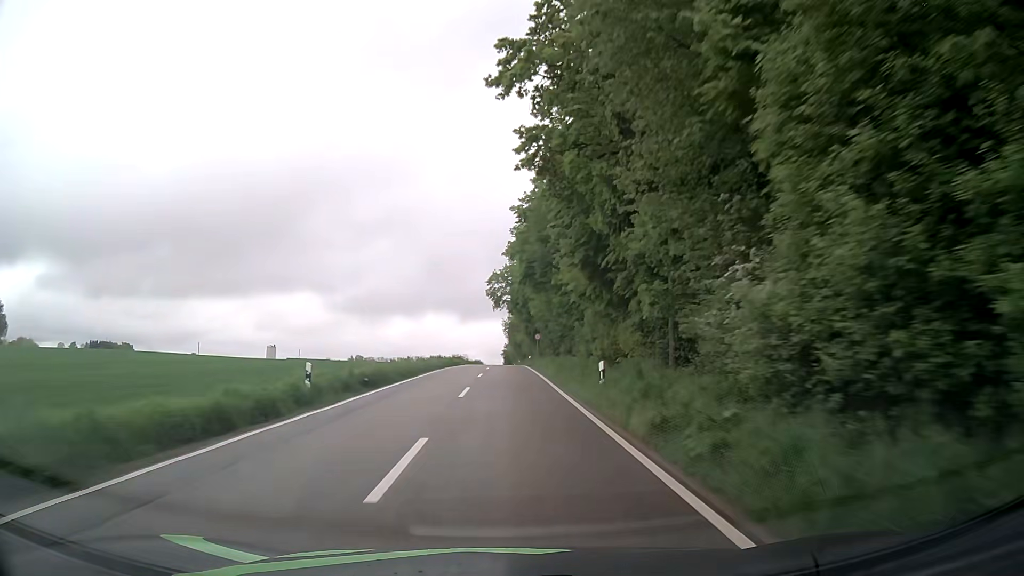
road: tertiary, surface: asphalt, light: Day
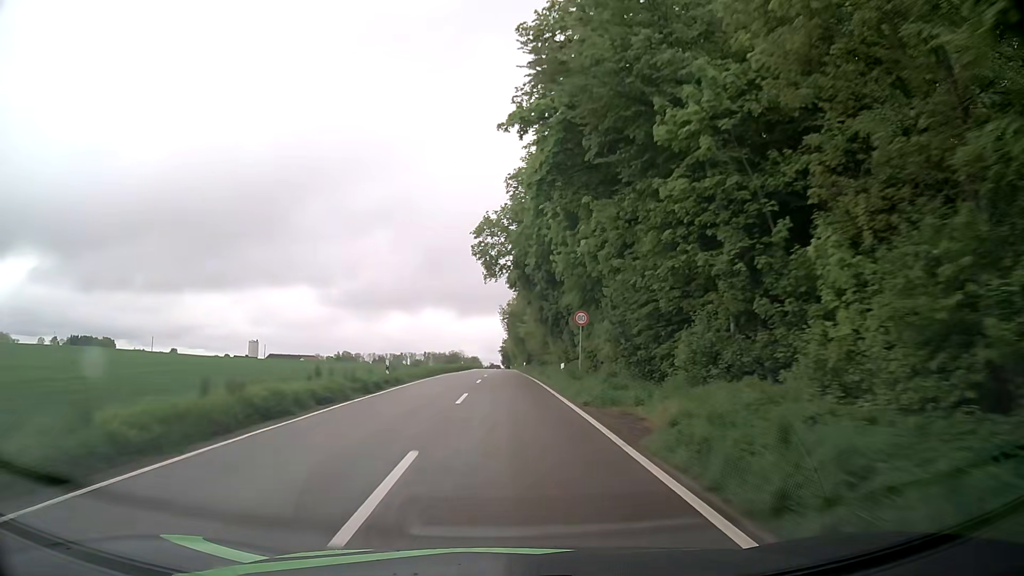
(+0.3, +38.2) m; 0°
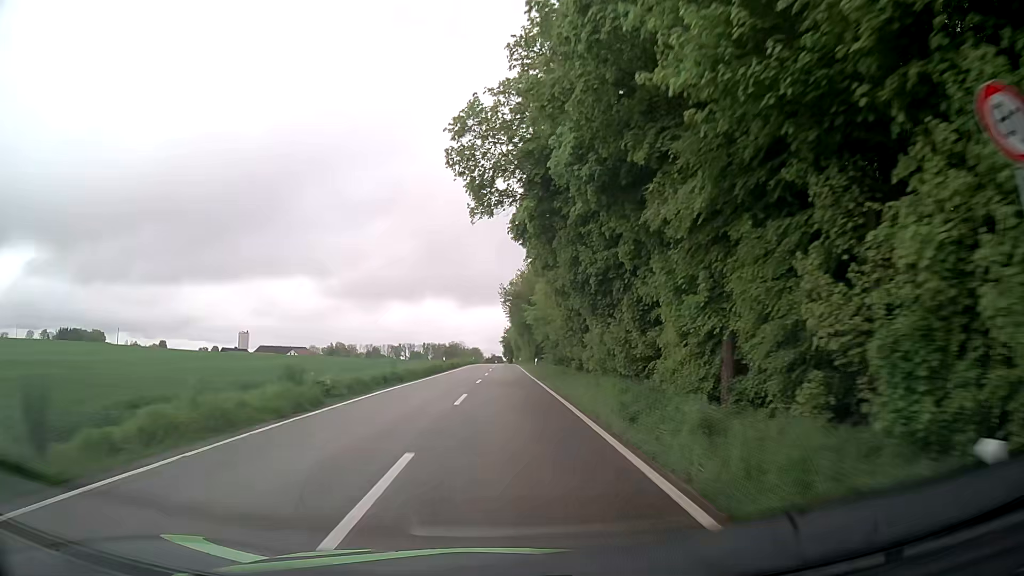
(+0.1, +25.2) m; 0°
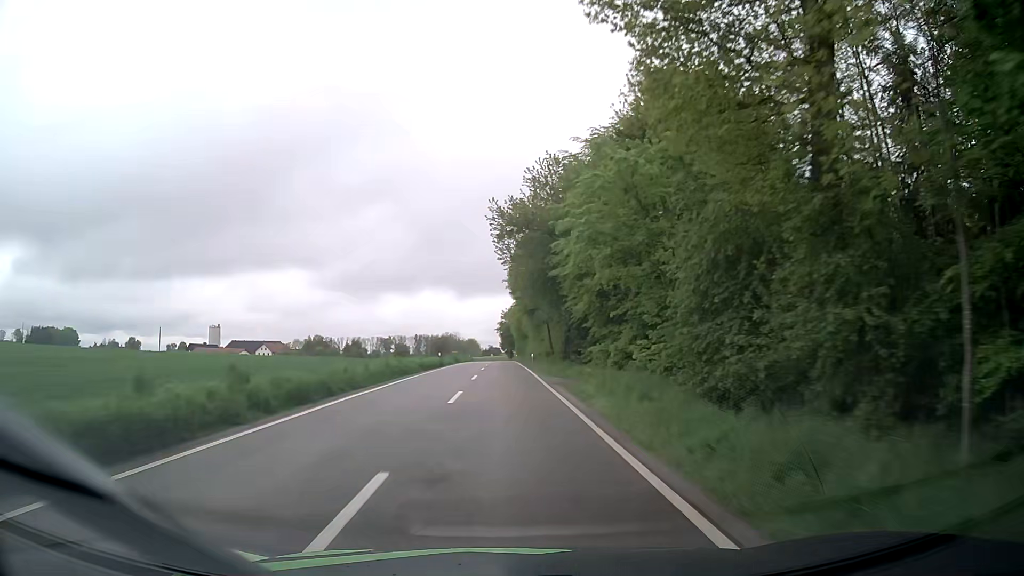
(+0.2, +50.7) m; +1°
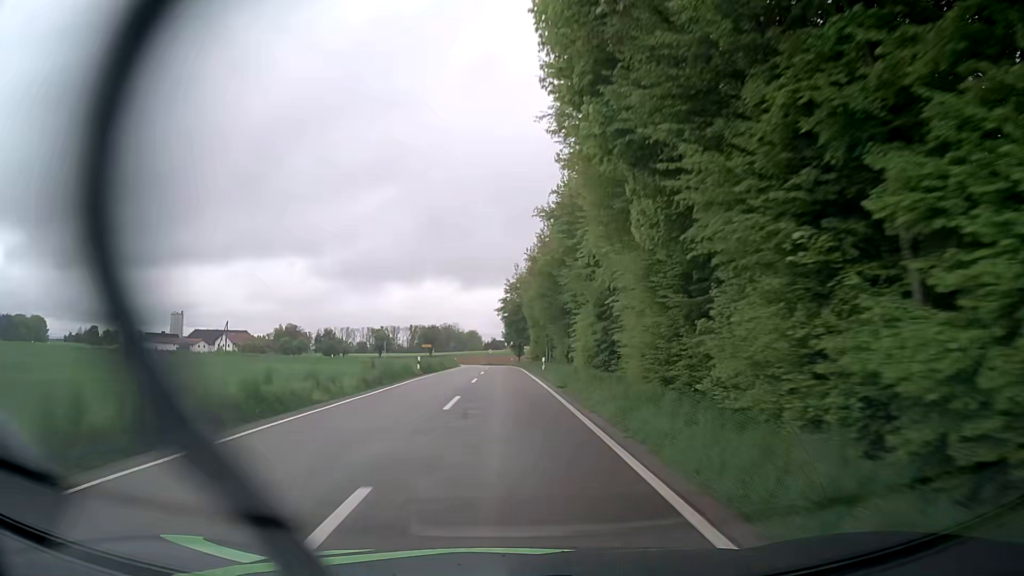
(-0.6, +63.2) m; -1°
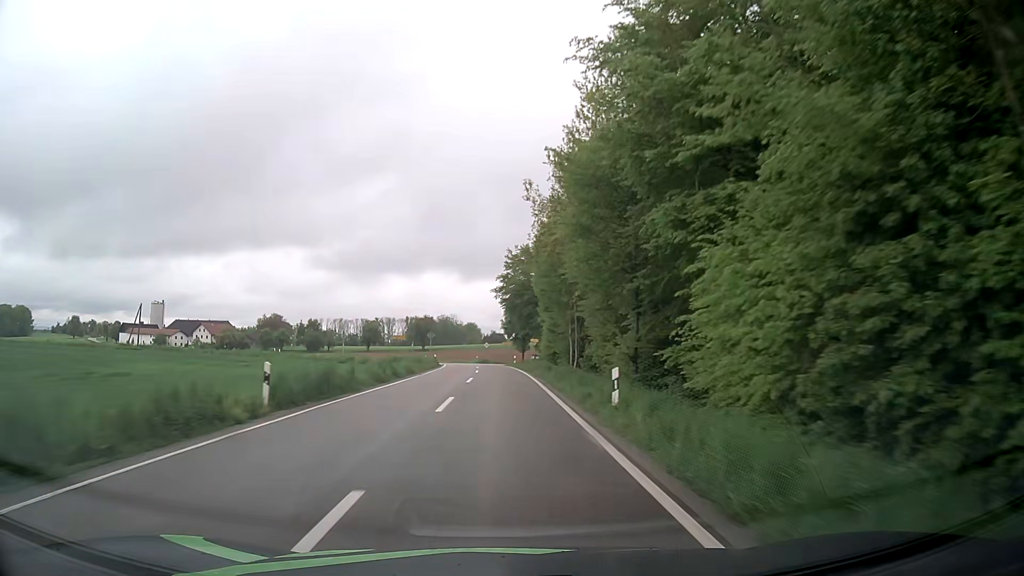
(+0.1, +25.3) m; 0°
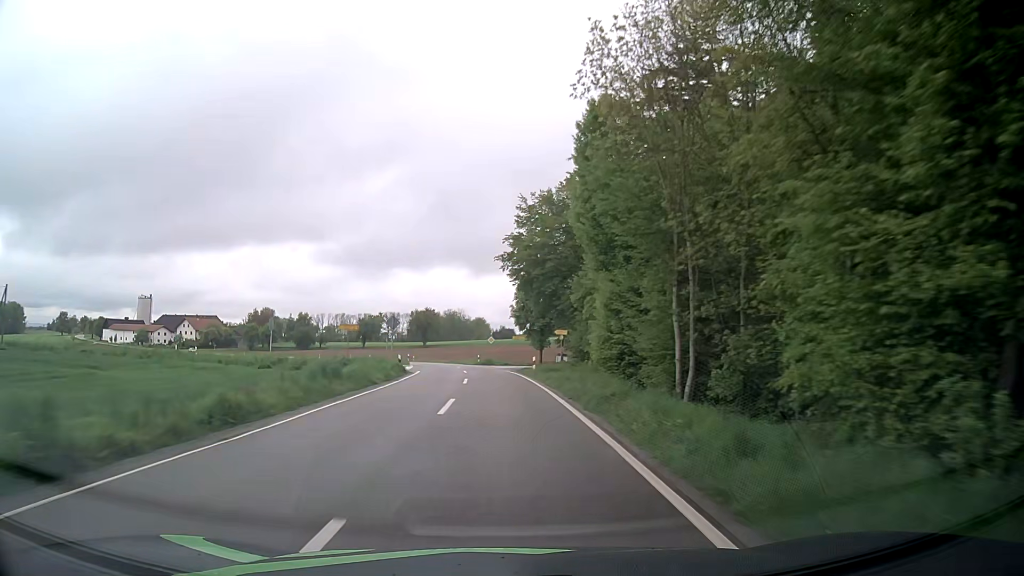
(-0.1, +25.3) m; -1°
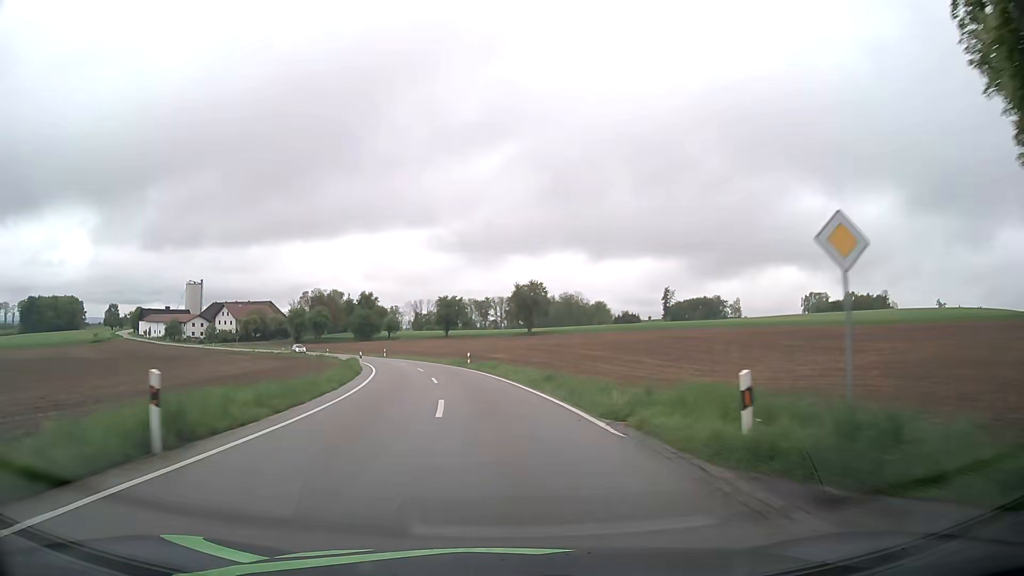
(-3.9, +63.2) m; -9°
(0, +10) (-1, +20) (-2, +30) (-4, +40) (-6, +49) (-9, +59) (-12, +69) (-16, +78) (-20, +87) (-25, +96) m
